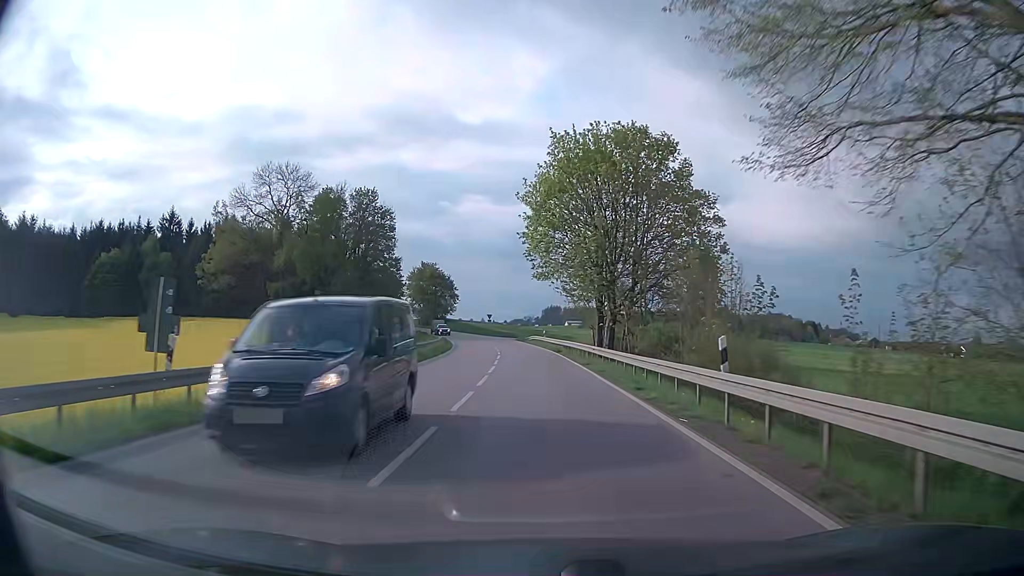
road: secondary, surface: asphalt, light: Day
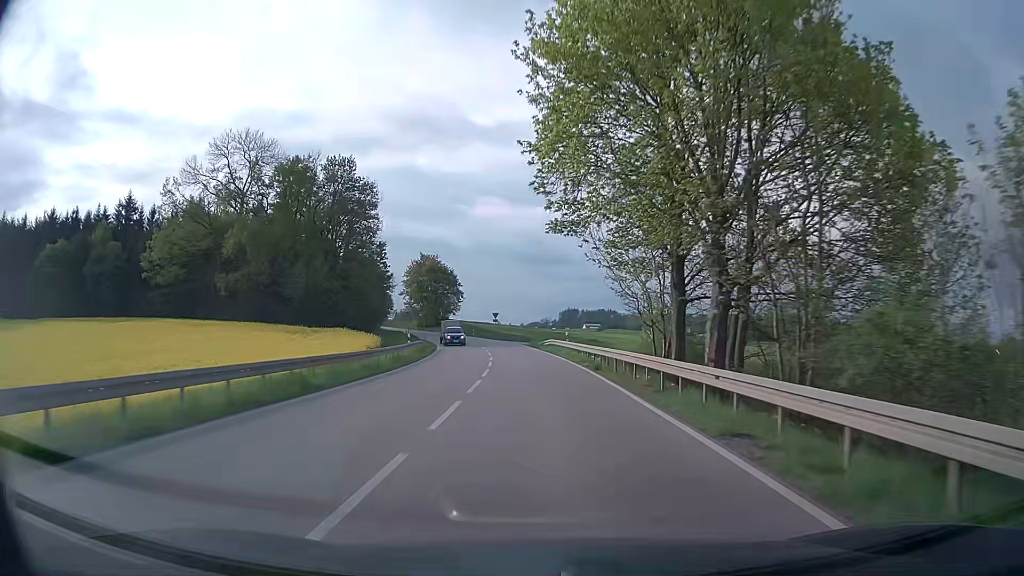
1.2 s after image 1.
(-0.4, +20.7) m; -2°
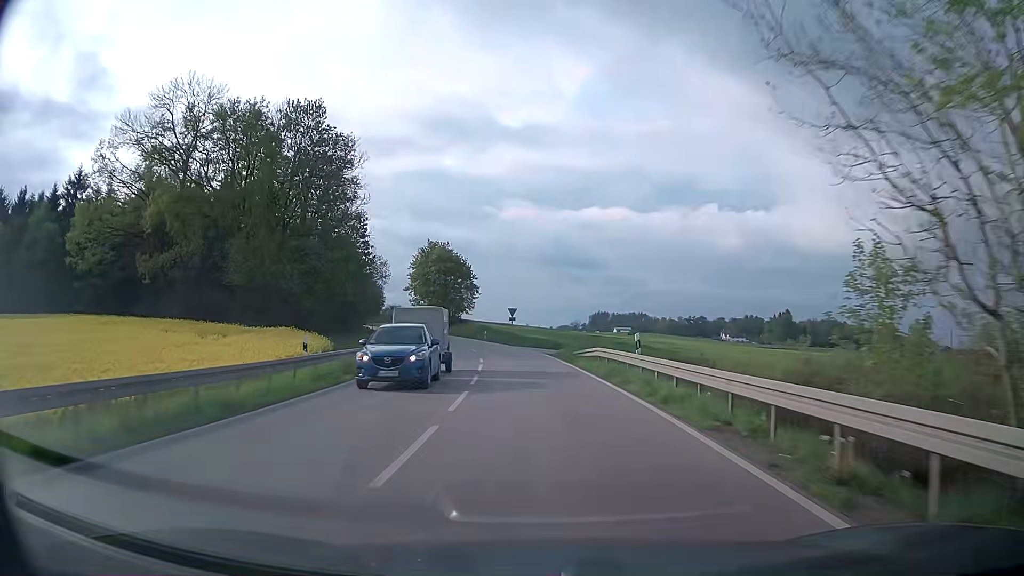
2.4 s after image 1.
(-0.4, +21.8) m; -3°
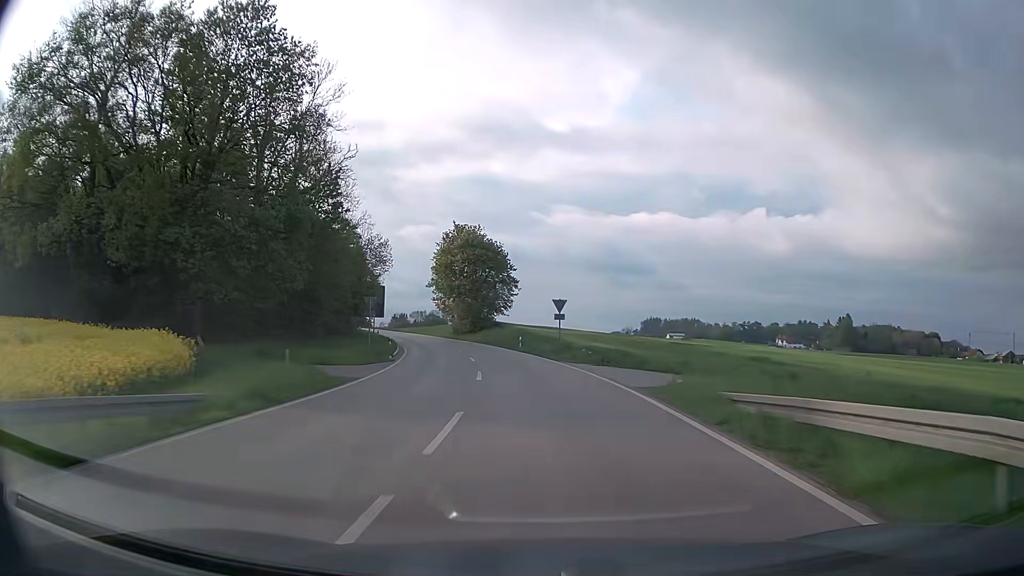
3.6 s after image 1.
(-0.7, +22.6) m; -4°
(0, +10) (-1, +20) (-2, +30) (-3, +40) (-5, +50) (-8, +59) (-10, +69) (-13, +79) (-16, +88) (-19, +98) m
